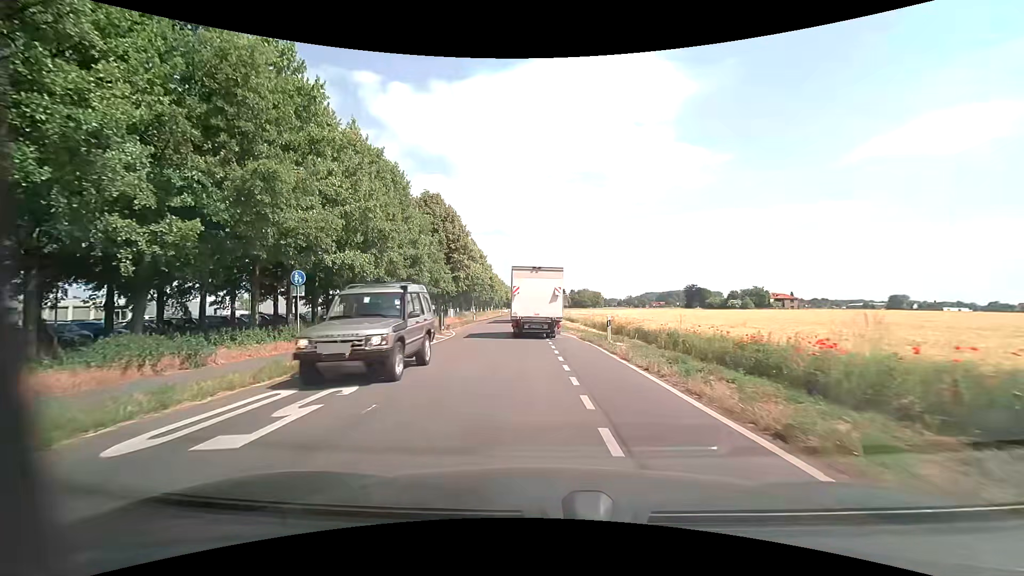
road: unclassified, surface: asphalt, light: Day
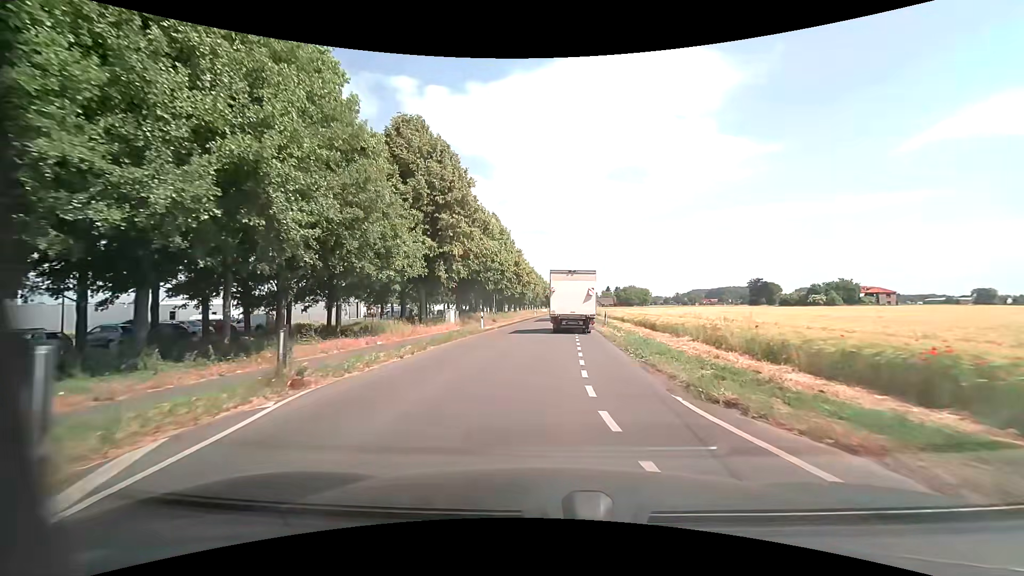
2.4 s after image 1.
(-1.0, +24.5) m; -5°
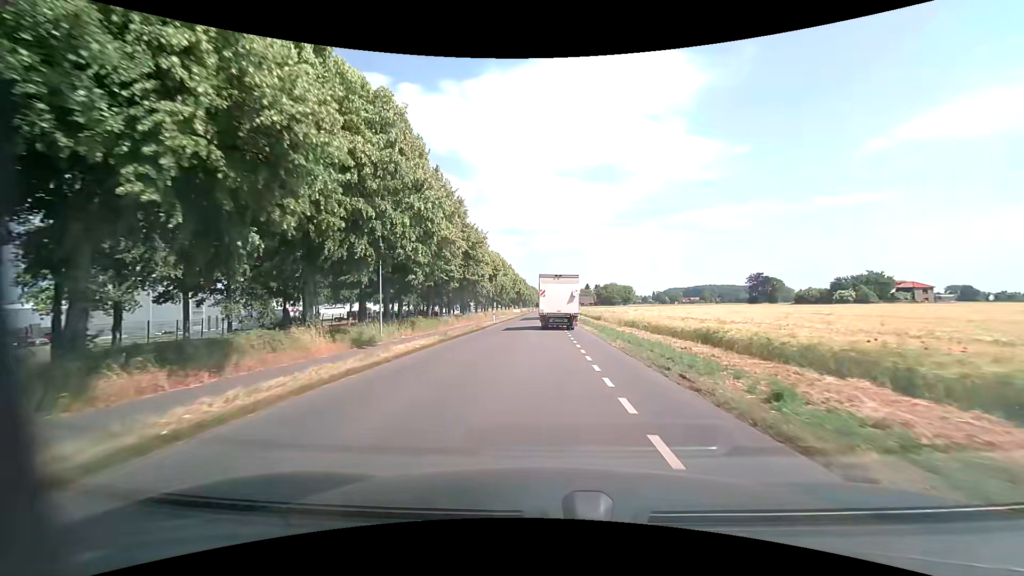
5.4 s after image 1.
(+0.9, +35.0) m; +3°
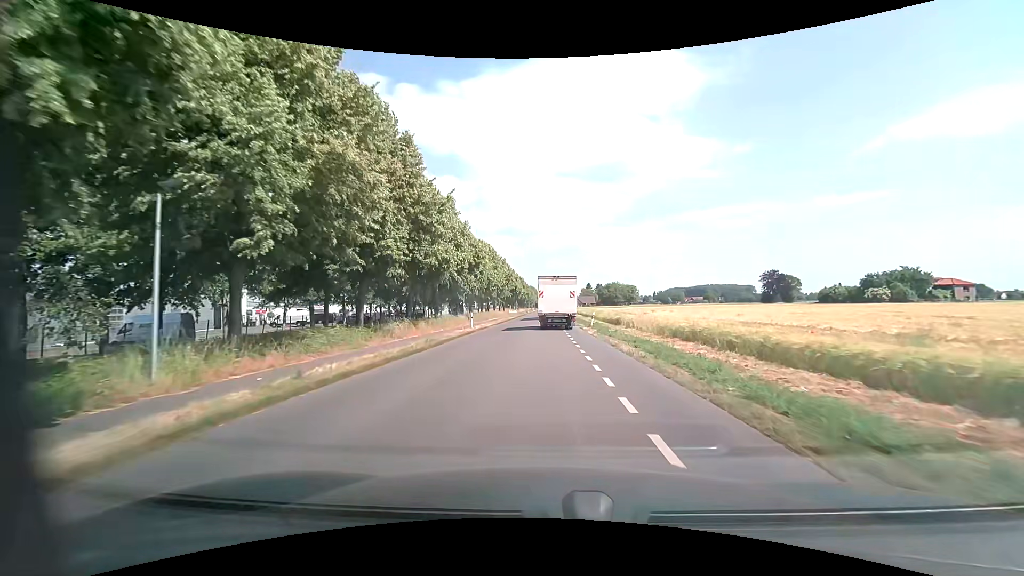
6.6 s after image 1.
(+0.1, +14.7) m; 0°
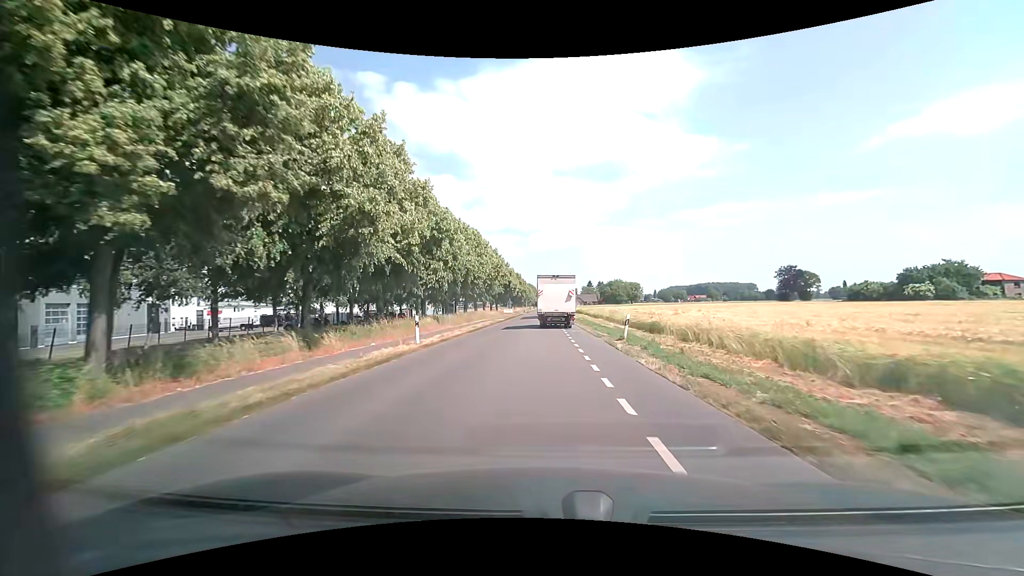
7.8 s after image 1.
(+0.1, +14.9) m; 0°
(0, +10) (0, +20) (0, +30) (0, +40) (0, +50) (0, +60) (0, +70) (0, +80) (0, +90) (0, +100) m
